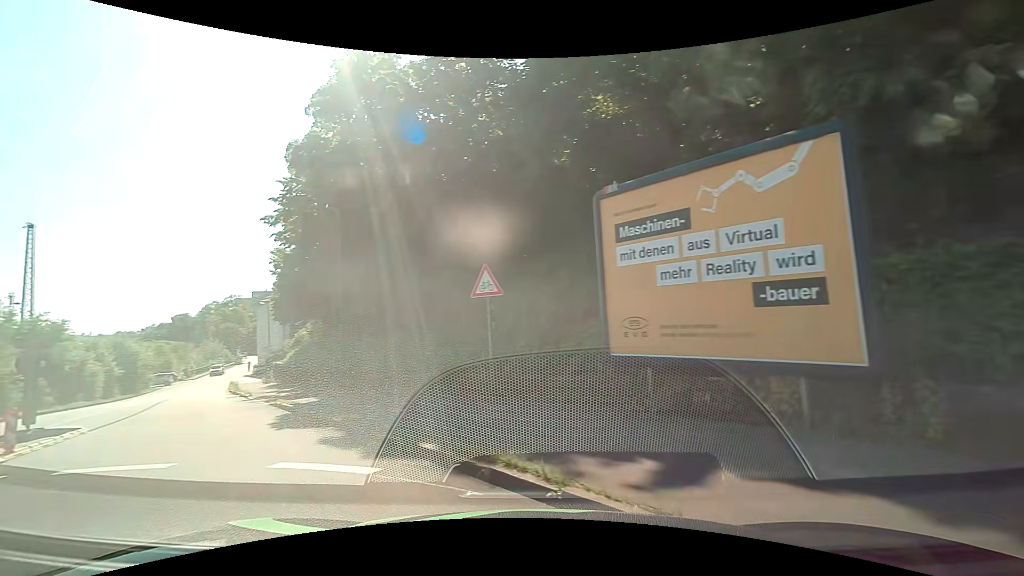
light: Day
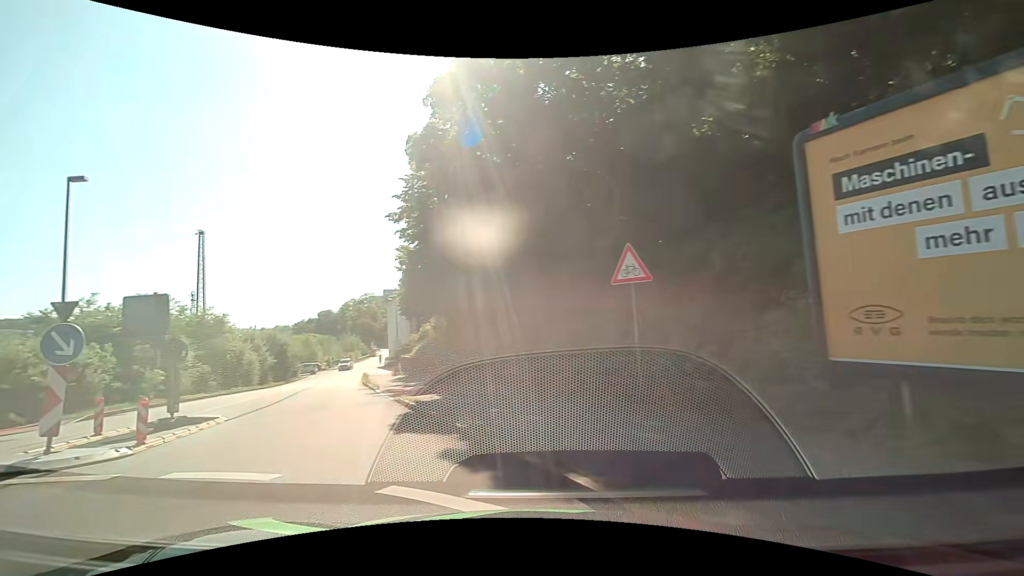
(-0.2, +1.8) m; -13°
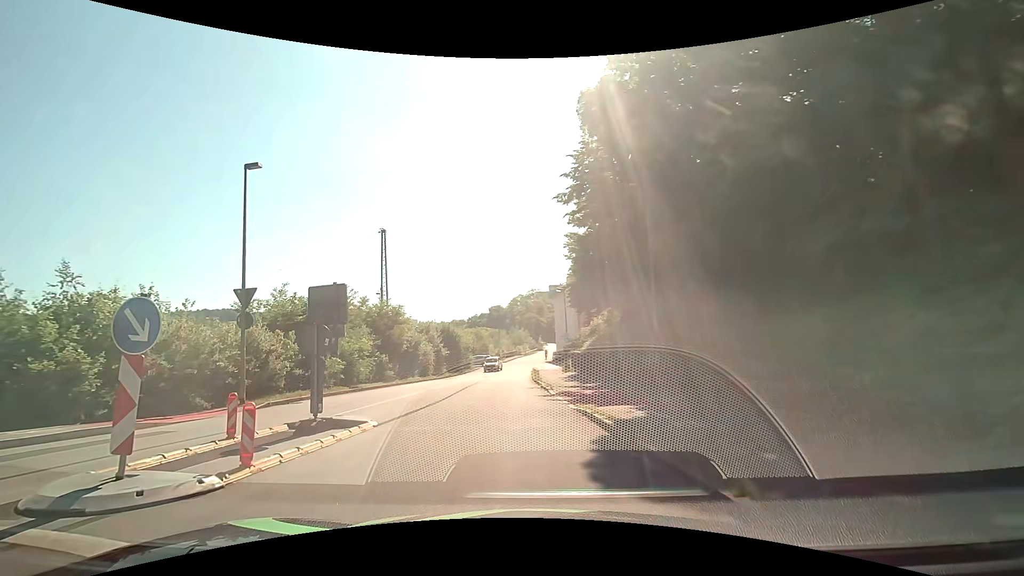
(-0.8, +3.7) m; -21°
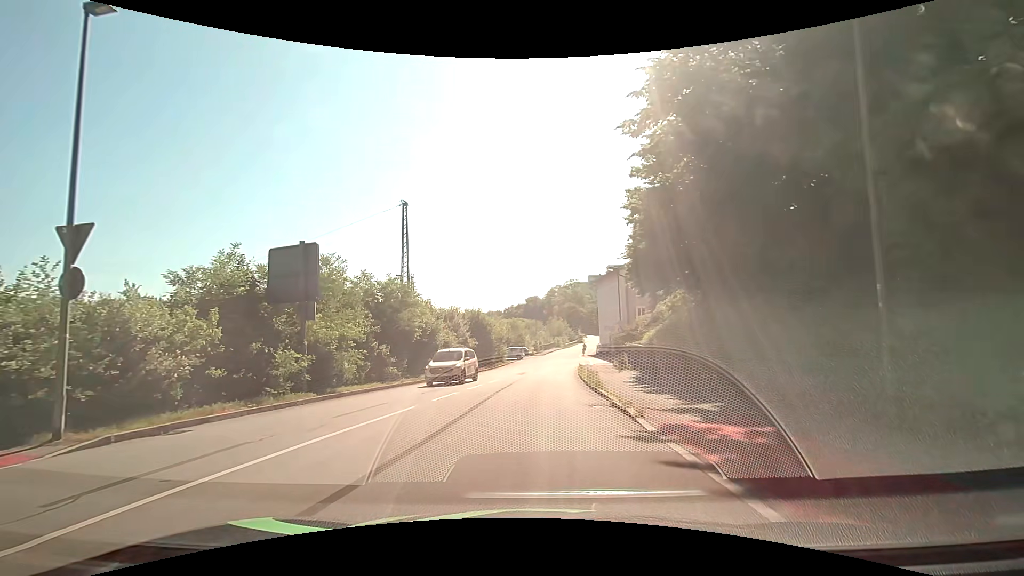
(-0.5, +8.5) m; -5°
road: residential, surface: asphalt
